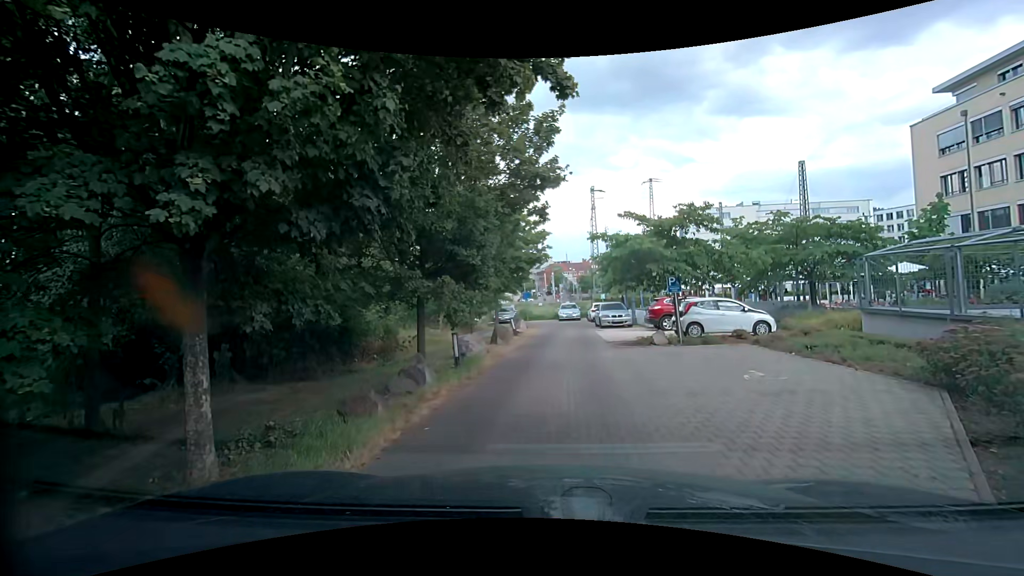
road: service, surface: paved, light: Day
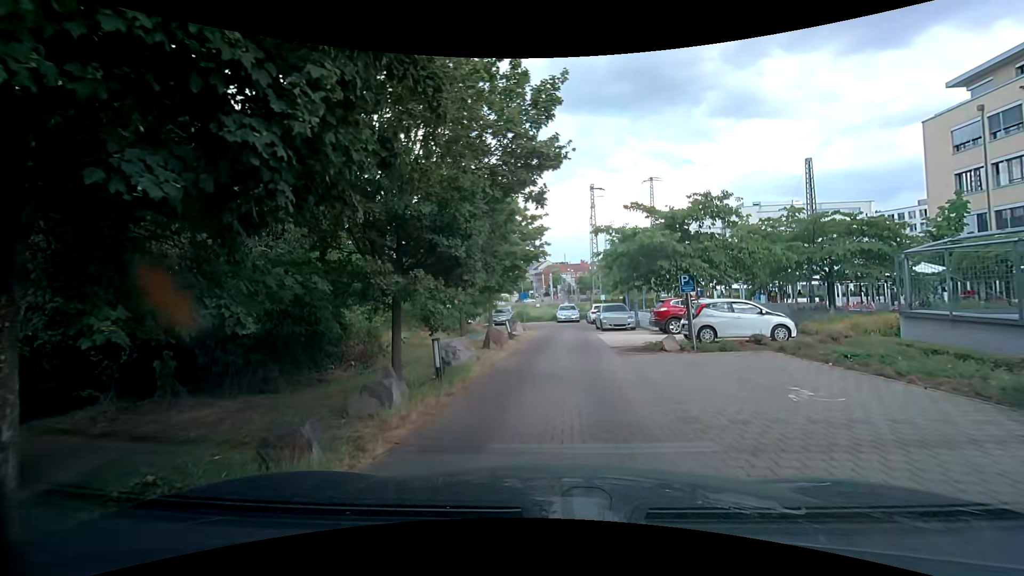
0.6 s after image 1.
(0.0, +1.7) m; +1°
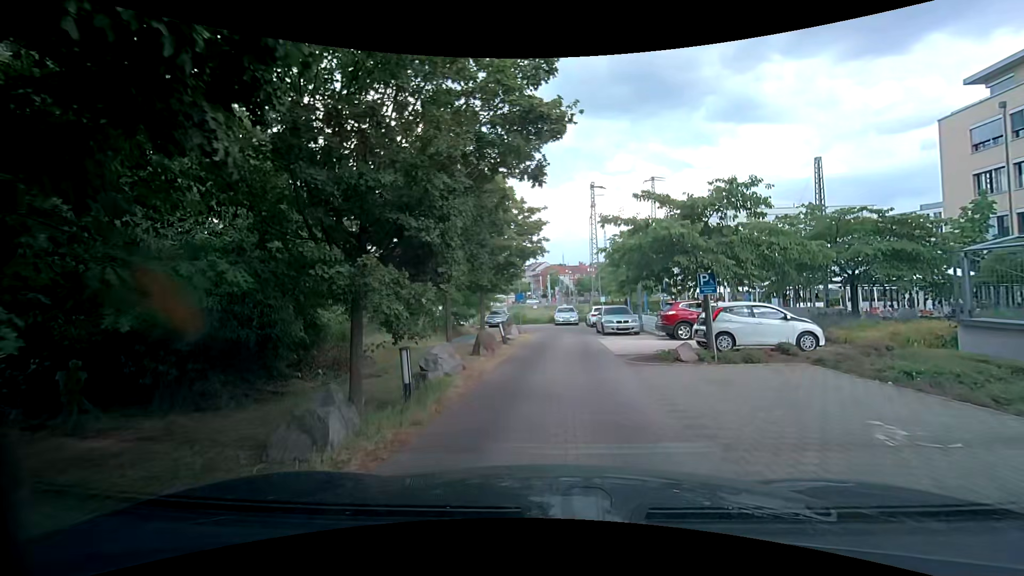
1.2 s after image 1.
(0.0, +1.9) m; -1°
